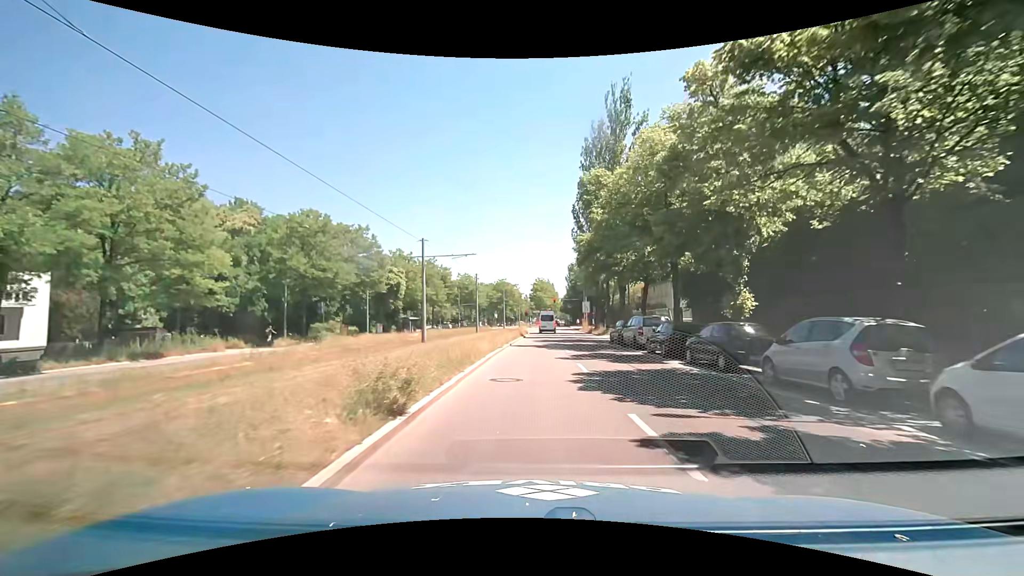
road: secondary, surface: asphalt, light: Day
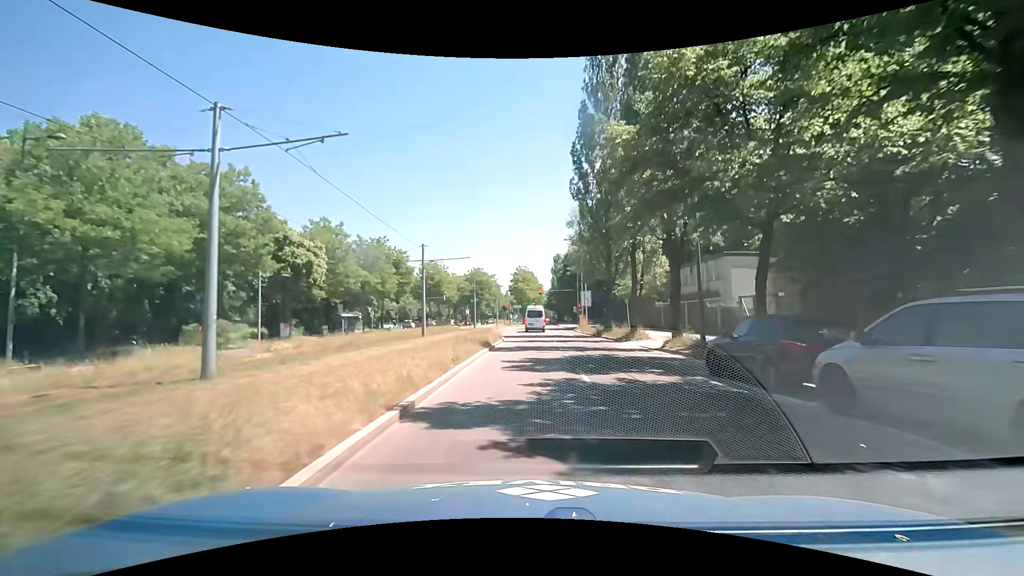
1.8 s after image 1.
(+0.3, +20.9) m; +2°
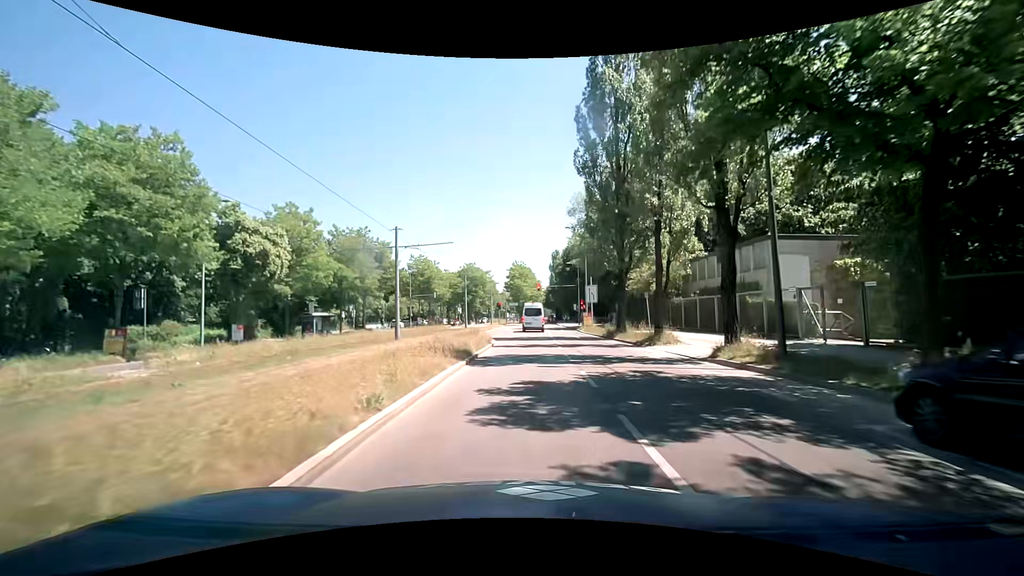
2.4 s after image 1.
(0.0, +6.8) m; 0°
